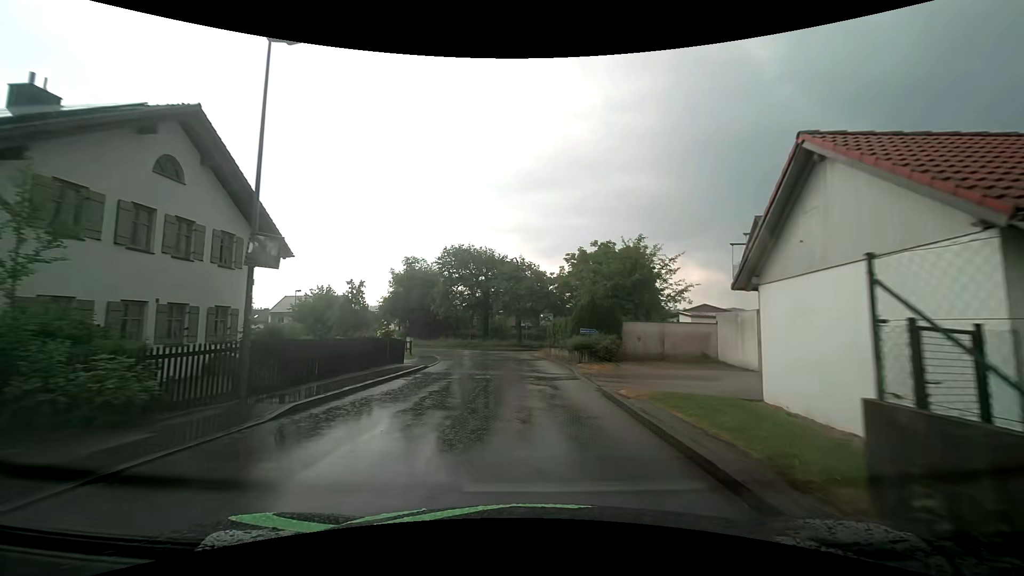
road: unclassified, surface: asphalt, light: Day
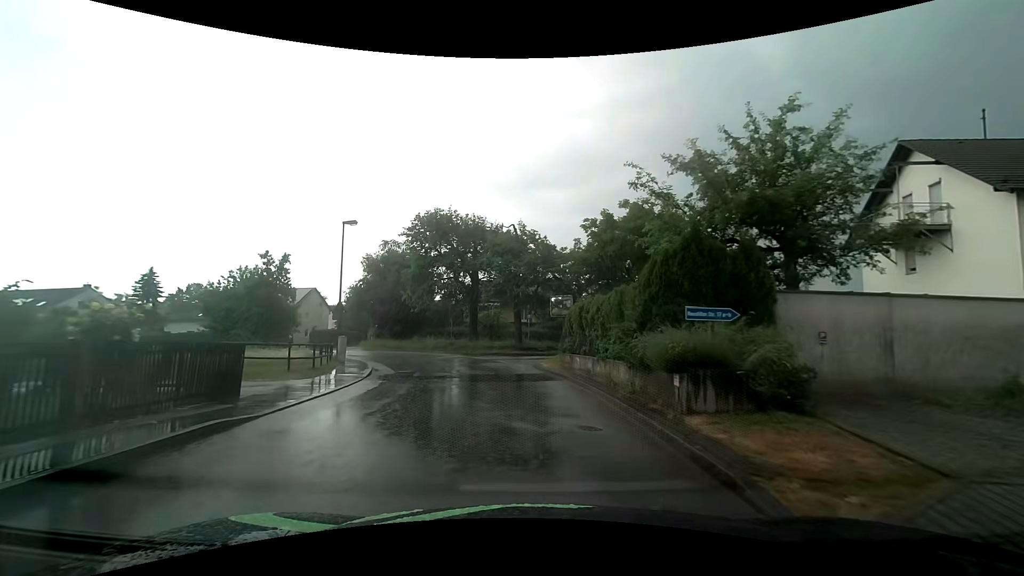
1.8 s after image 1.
(0.0, +15.5) m; 0°
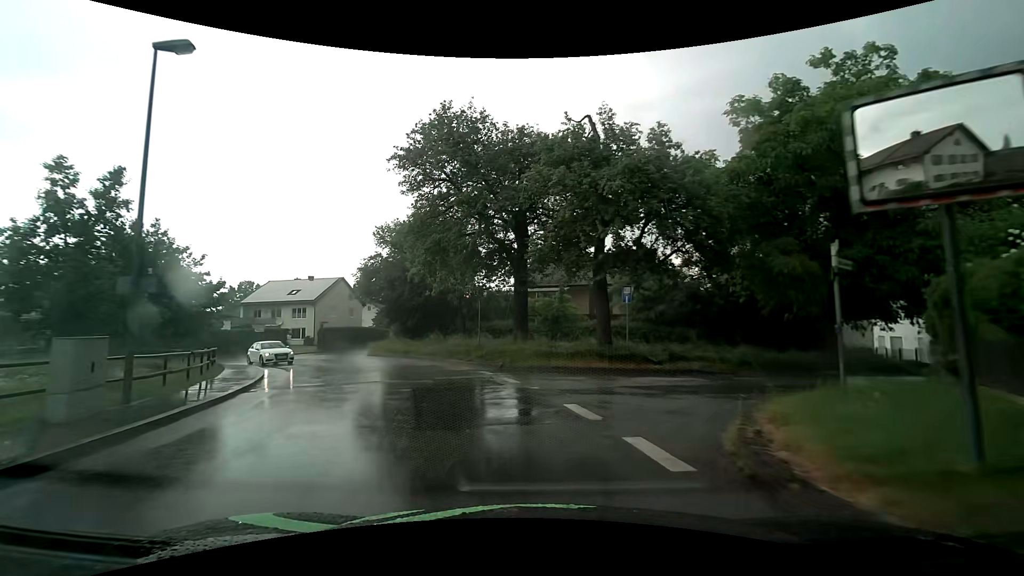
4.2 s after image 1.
(-0.9, +18.6) m; -7°
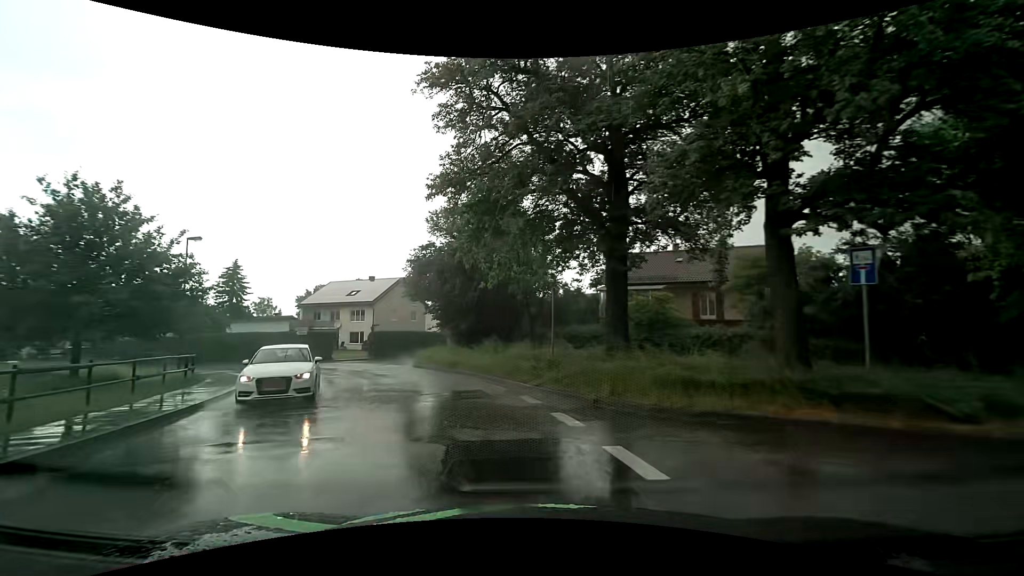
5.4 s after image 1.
(-0.7, +8.5) m; -10°
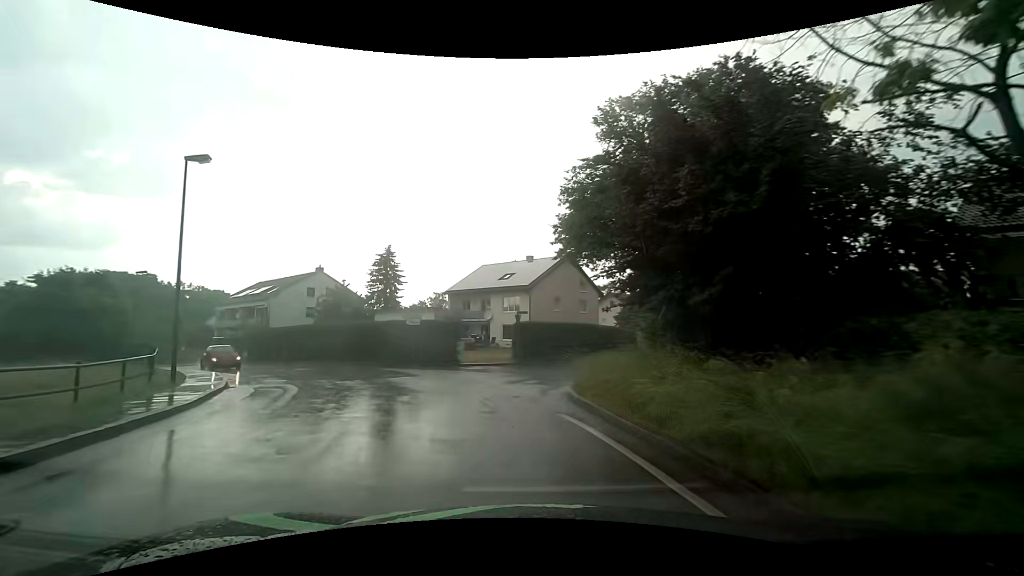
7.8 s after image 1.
(-2.6, +17.0) m; -19°
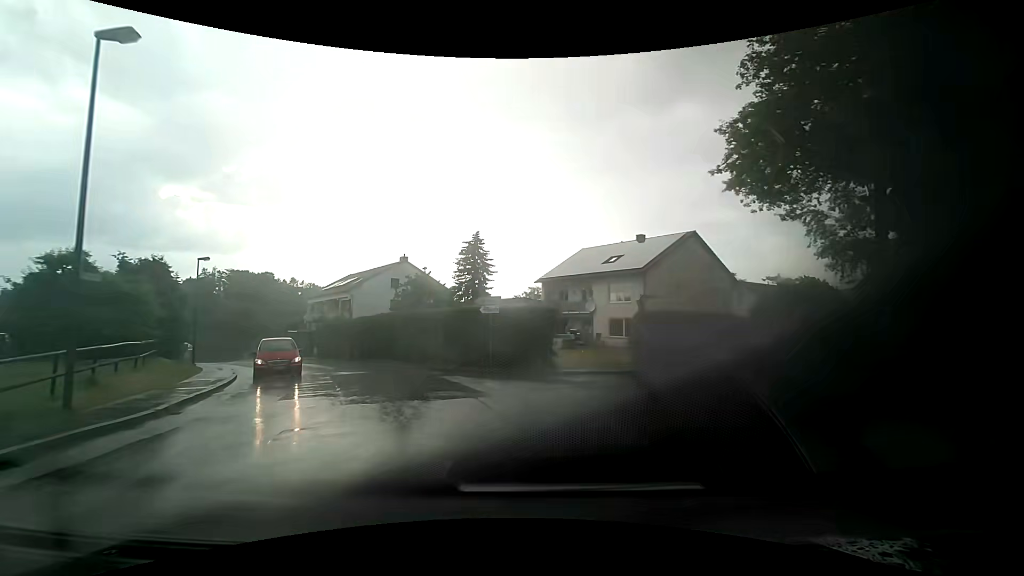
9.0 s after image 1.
(-0.9, +8.8) m; -11°
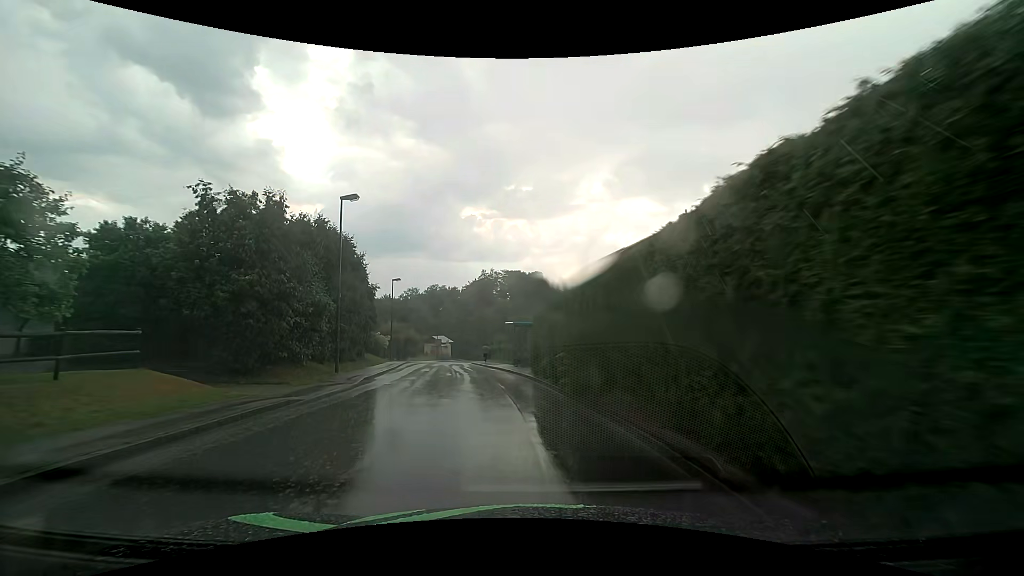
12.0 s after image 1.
(-5.8, +21.7) m; -30°
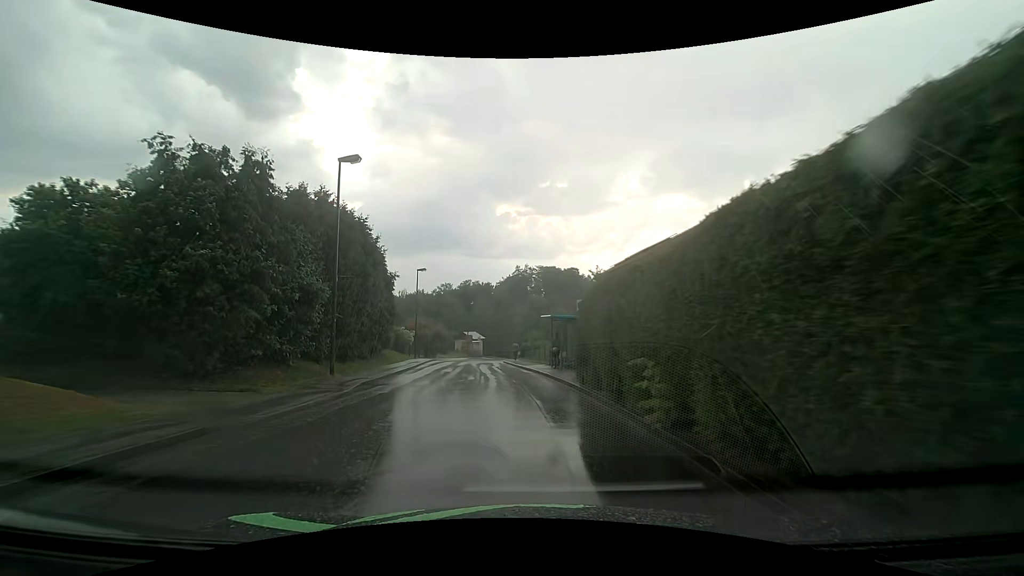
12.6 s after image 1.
(-0.2, +4.7) m; -4°
(0, +10) (-1, +20) (-3, +30) (-4, +40) (-5, +50) (-5, +60) (-4, +70) (-2, +79) (+1, +89) (+5, +98) m
